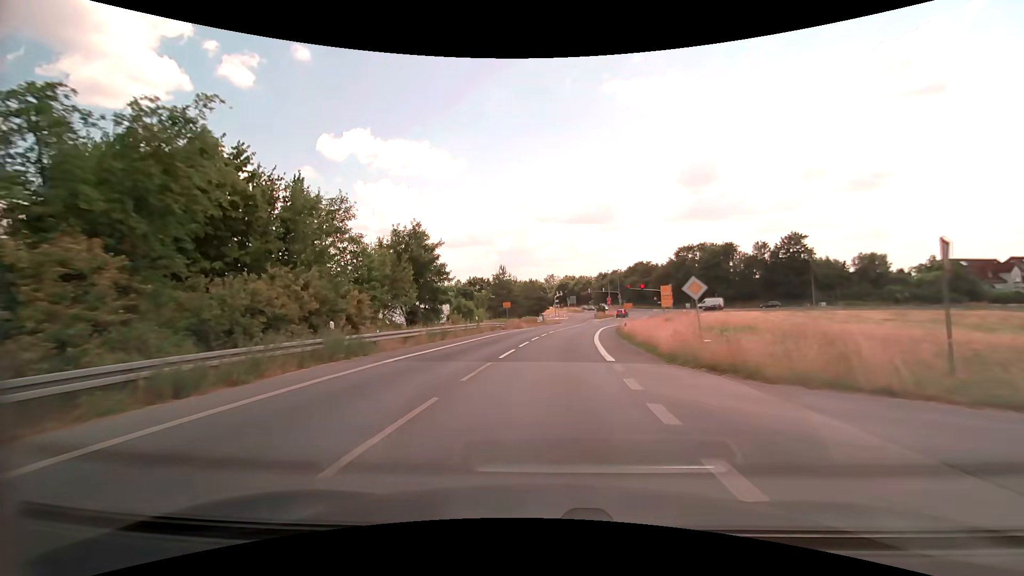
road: secondary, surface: asphalt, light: Day
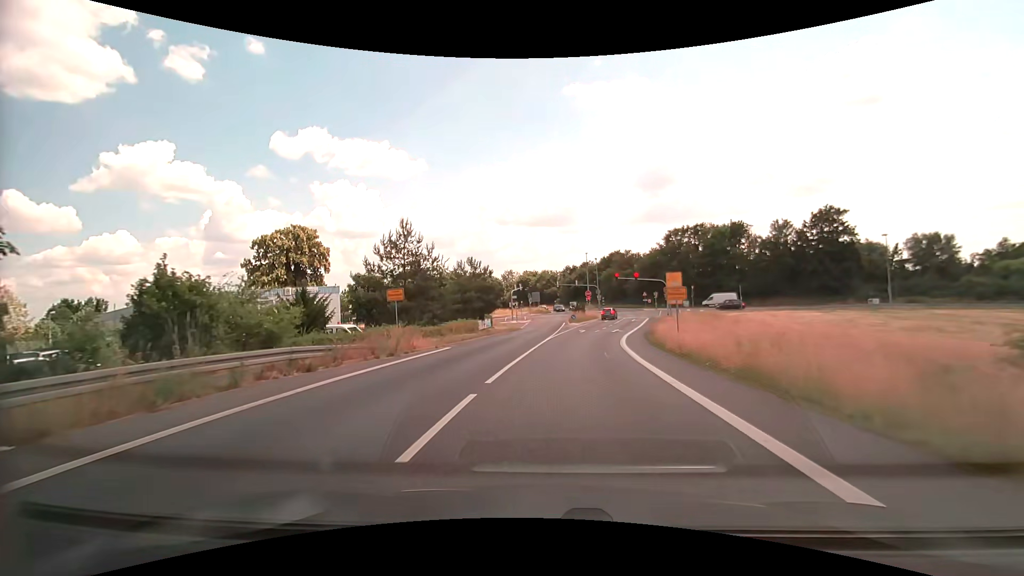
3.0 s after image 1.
(+1.3, +34.6) m; +5°
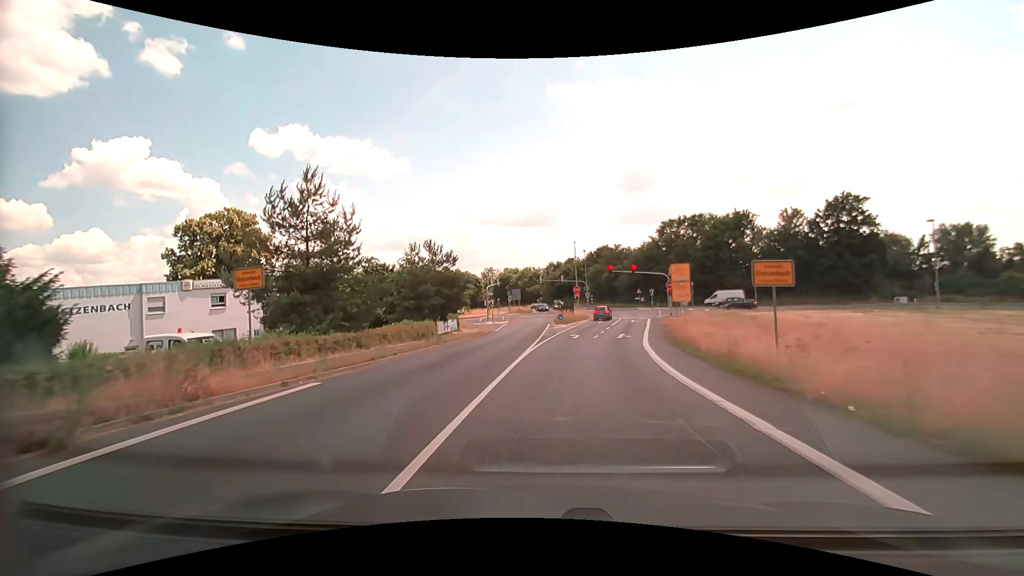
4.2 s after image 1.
(+0.2, +12.2) m; +2°
(0, +10) (+1, +20) (+1, +30) (+3, +40) (+5, +50) (+7, +59) (+7, +69) (+3, +78) (-5, +84) (-15, +85) m
